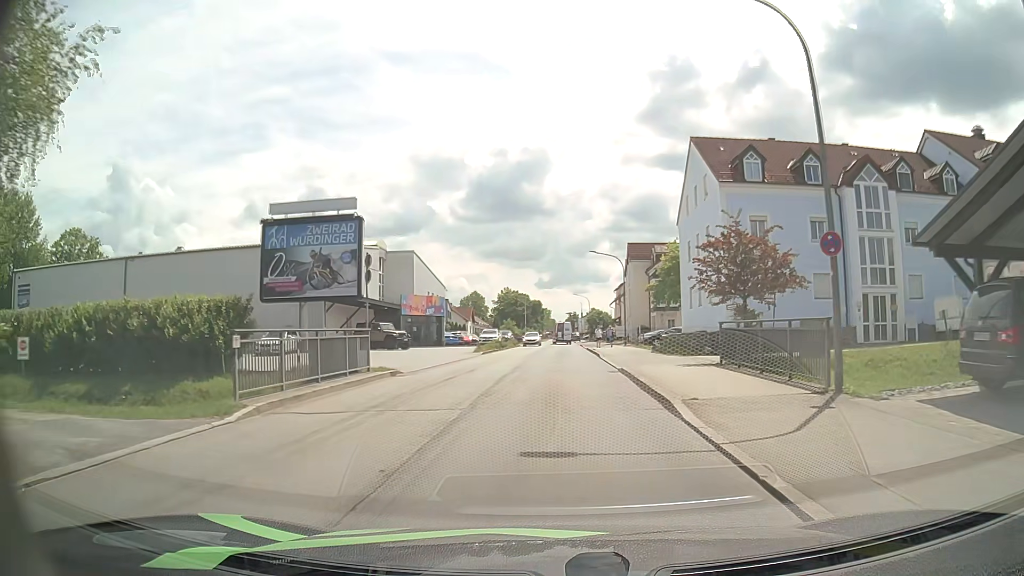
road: unclassified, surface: asphalt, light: Day
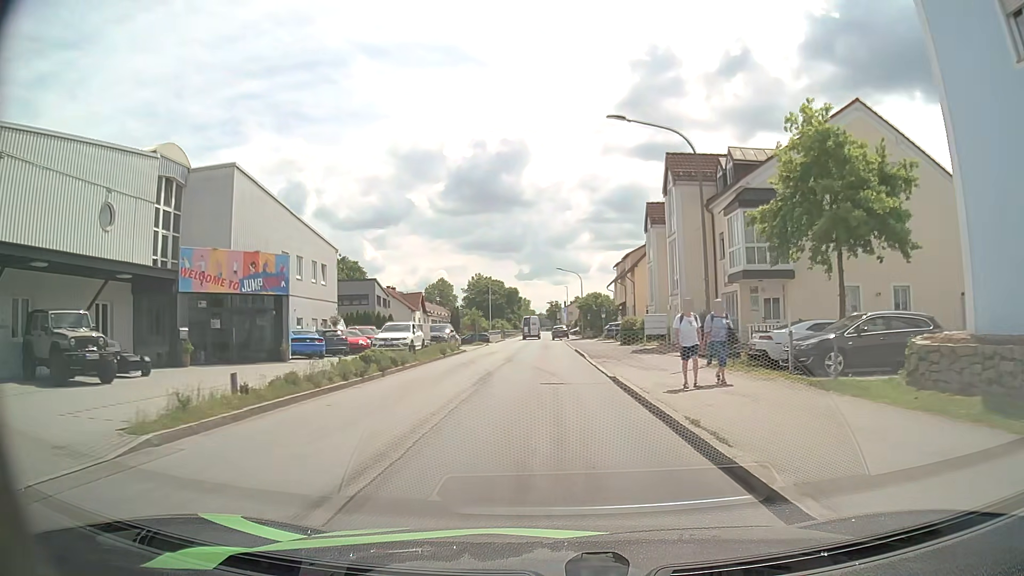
(+0.5, +33.6) m; +1°
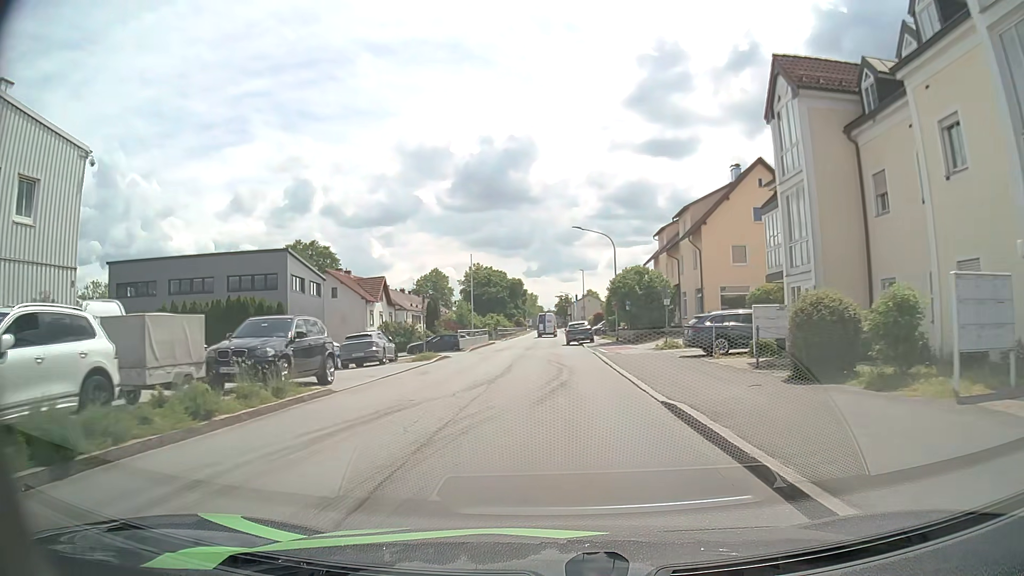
(-0.1, +27.6) m; 0°
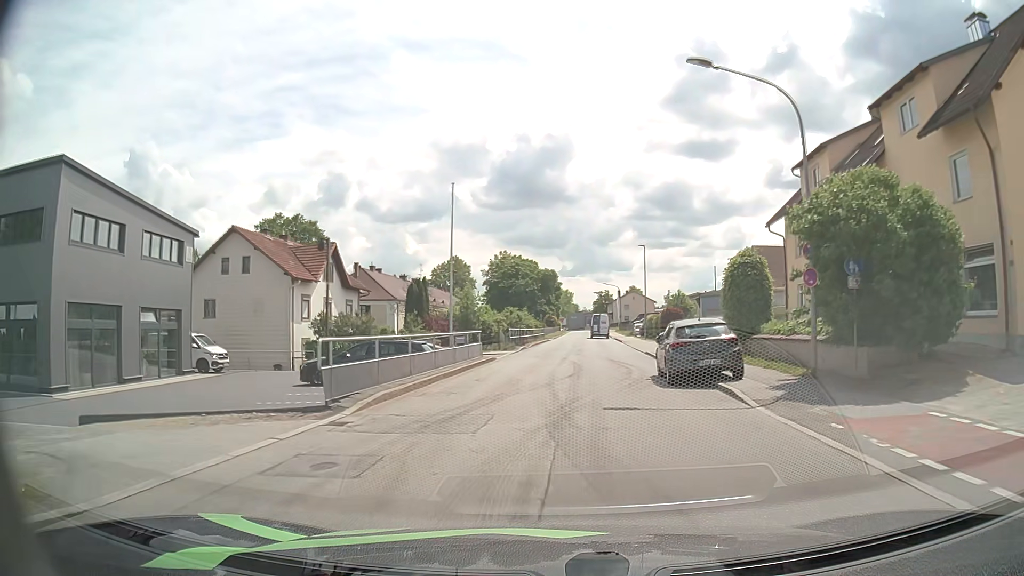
(-0.7, +27.7) m; -3°
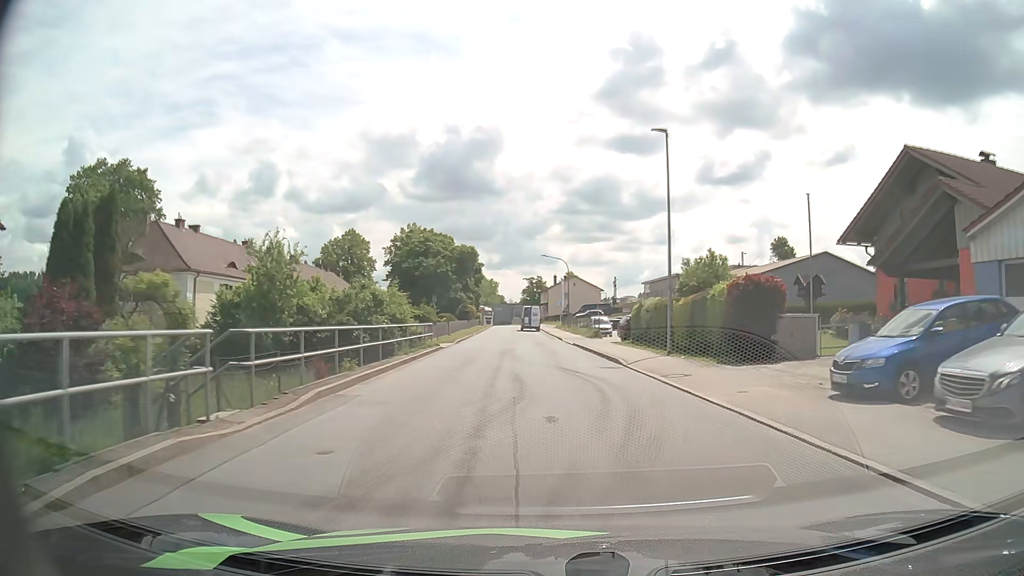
(+1.2, +34.6) m; +6°
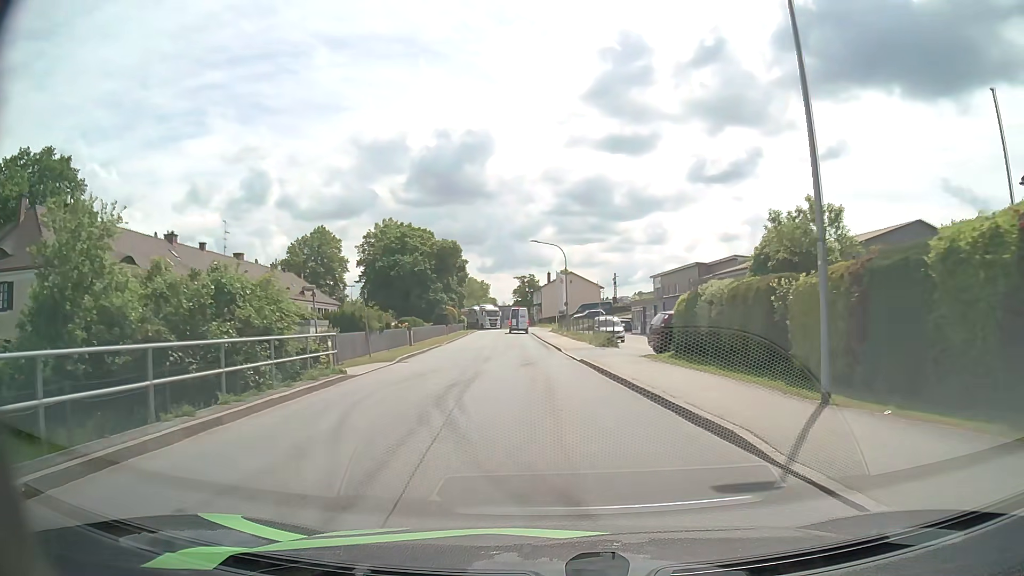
(+0.1, +14.1) m; +1°
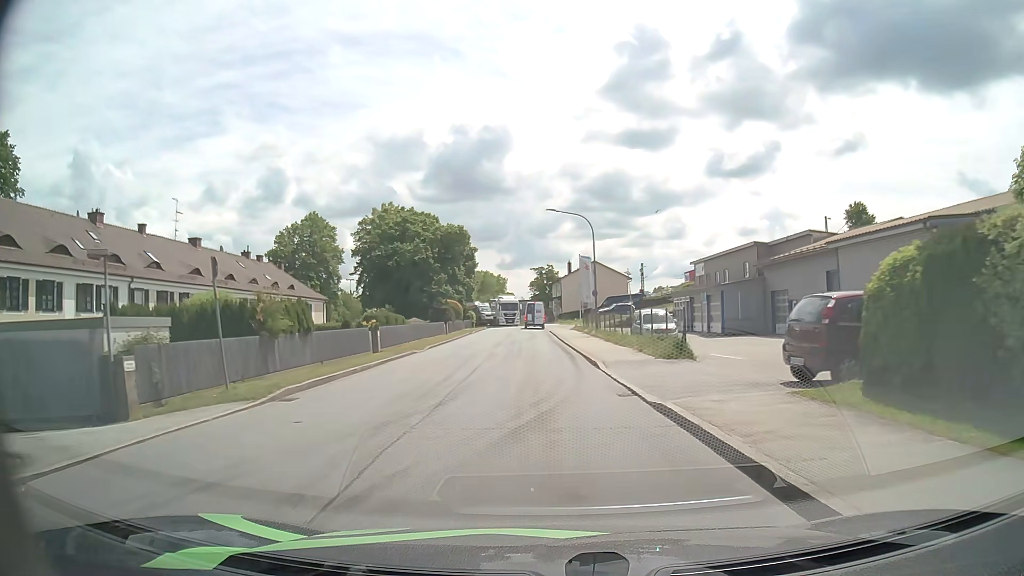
(-0.2, +13.1) m; -2°
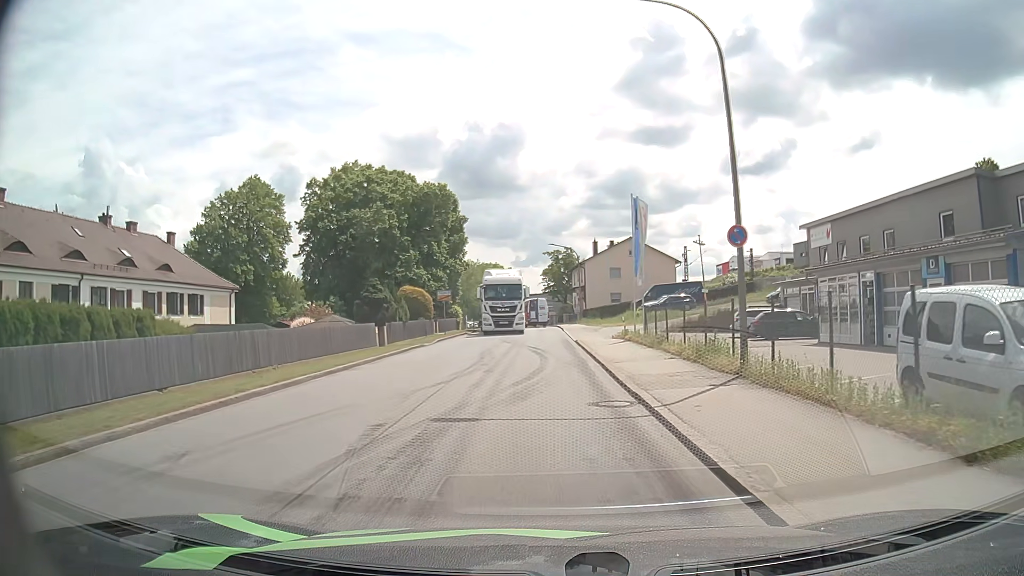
(-0.4, +27.2) m; -1°
(0, +10) (0, +20) (0, +30) (-1, +40) (-1, +50) (-2, +60) (-4, +70) (-9, +78) (-17, +85) (-24, +91) m
